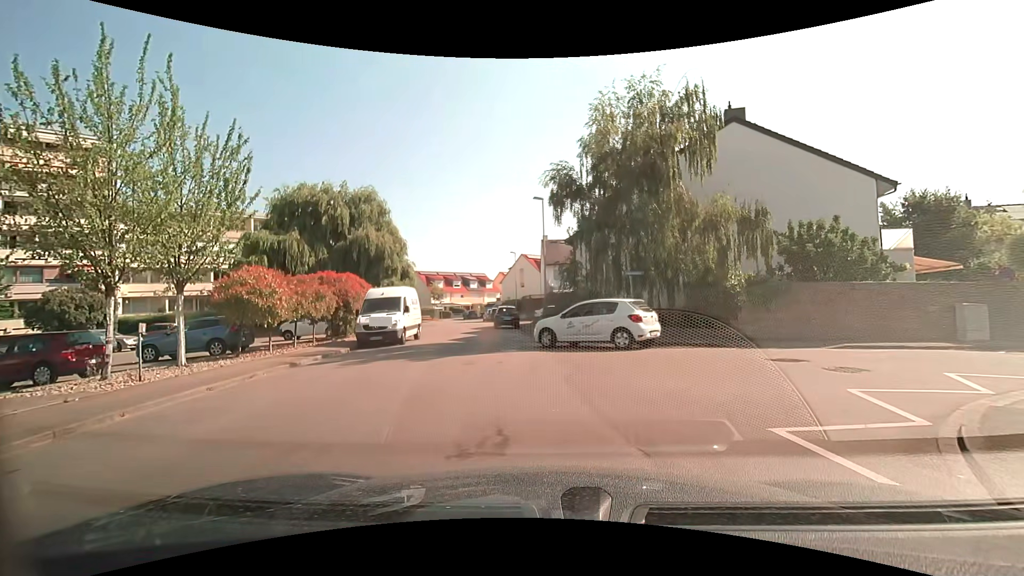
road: residential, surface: asphalt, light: Day
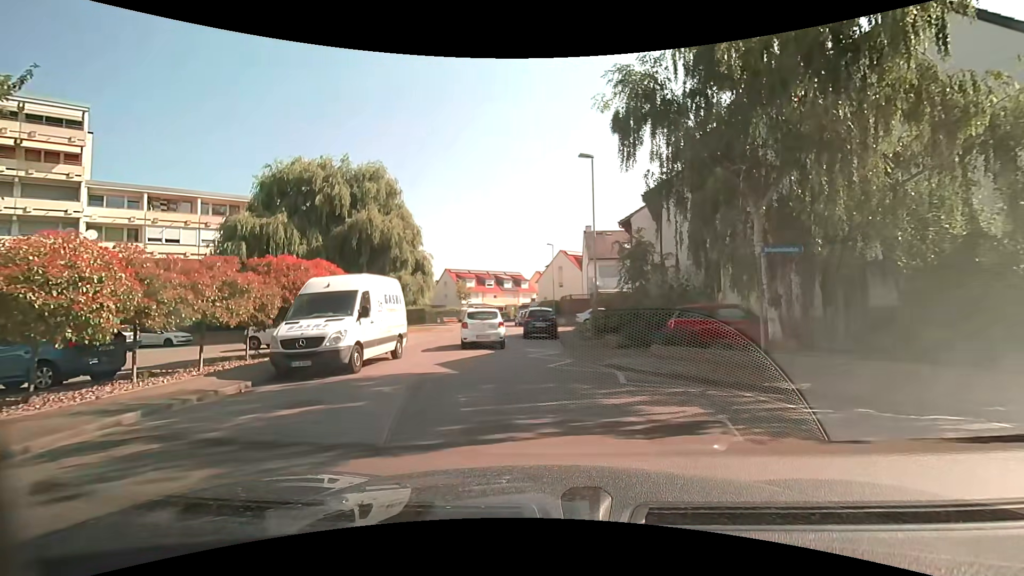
(-0.7, +9.5) m; -7°
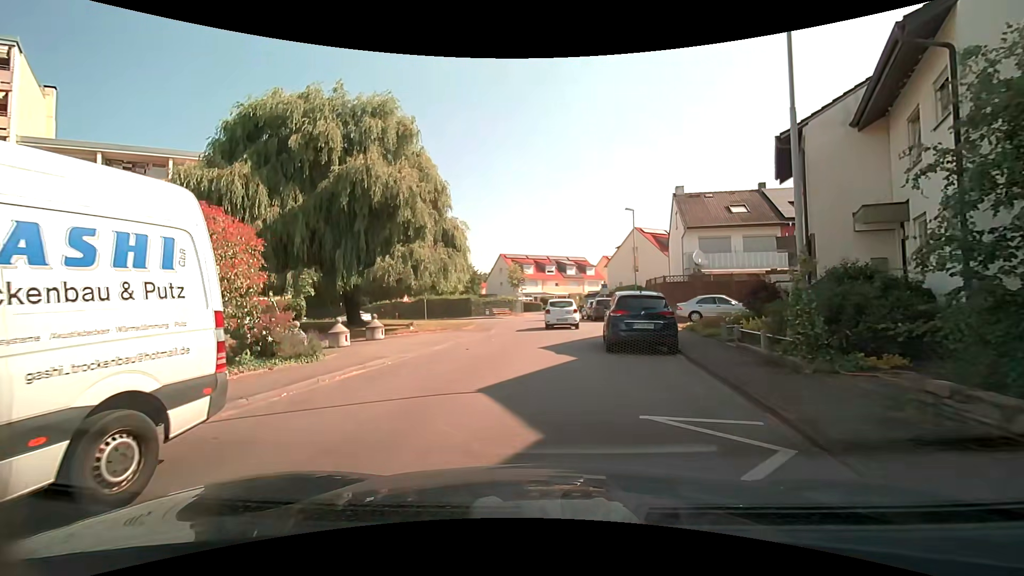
(-0.7, +12.8) m; -7°
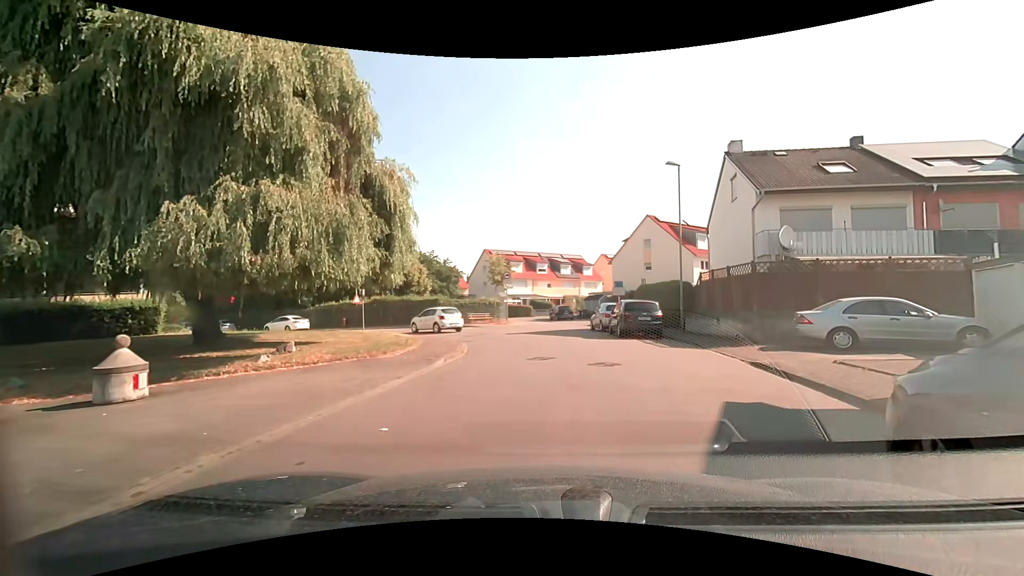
(-0.3, +13.3) m; +3°
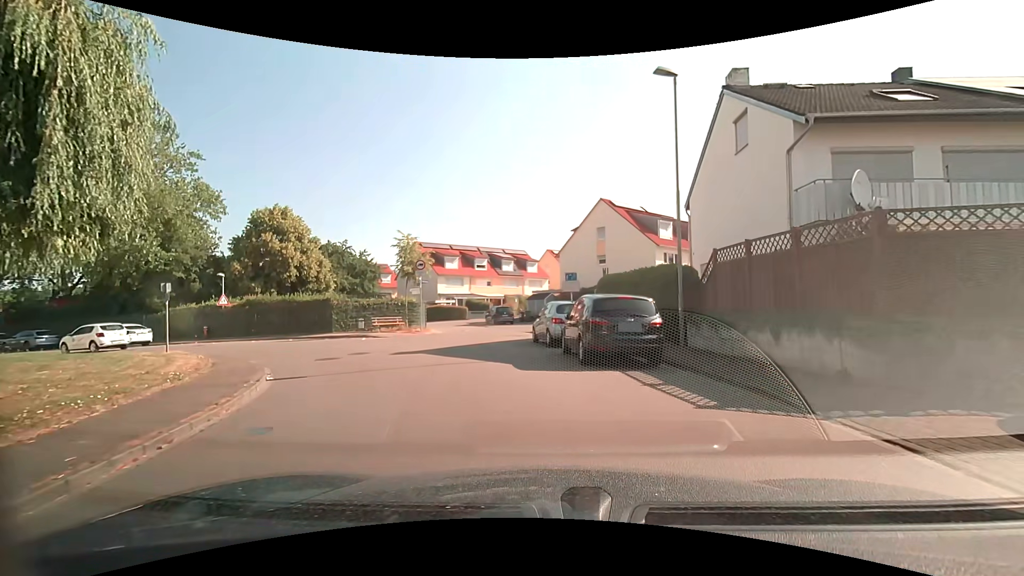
(+0.7, +10.3) m; +5°
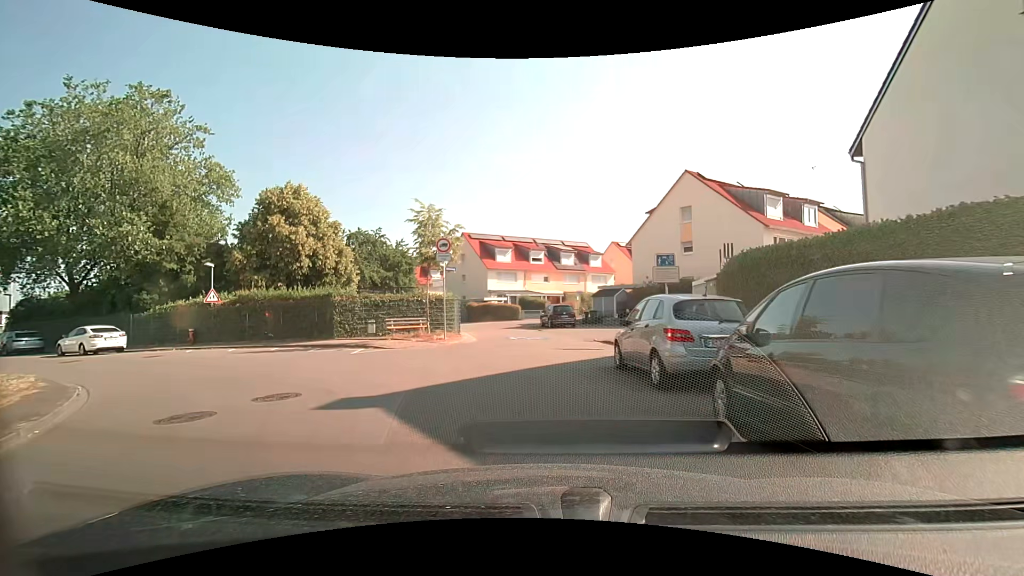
(-0.4, +8.7) m; -7°
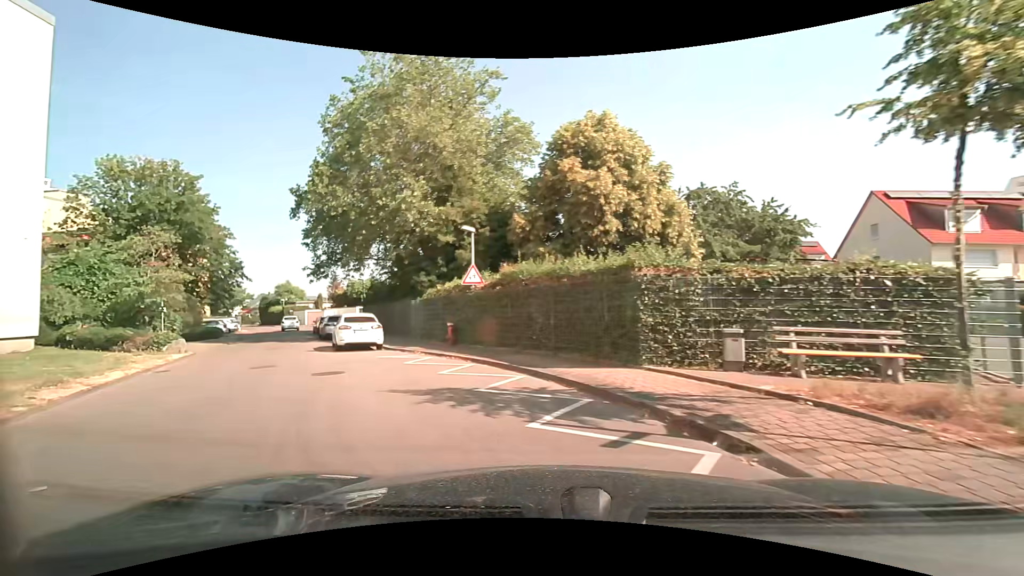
(-3.8, +13.9) m; -39°
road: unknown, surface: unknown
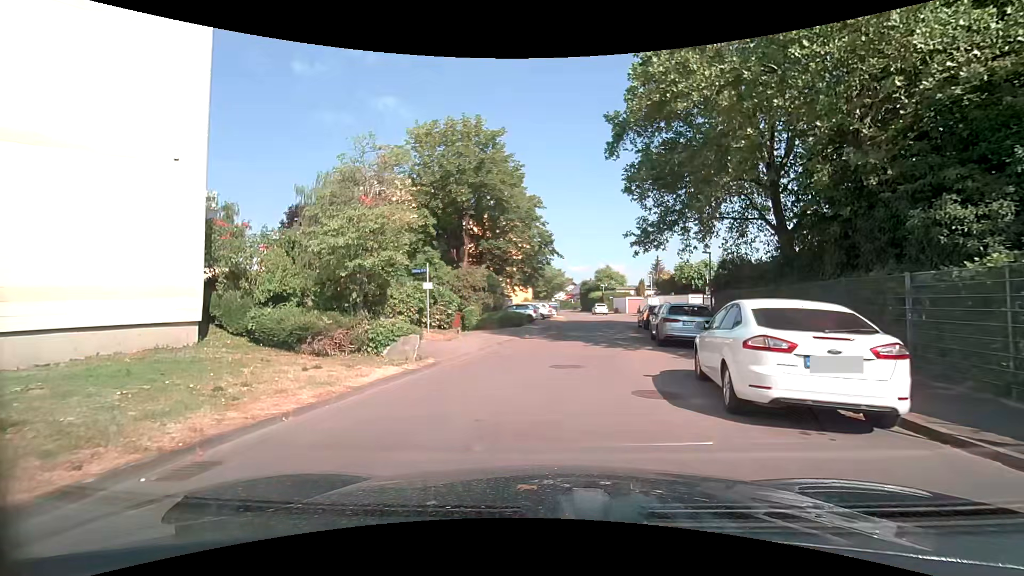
(-5.1, +12.9) m; -35°
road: residential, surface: asphalt
(+1, +10) (+2, +20) (+3, +30) (+5, +40) (+8, +49) (+9, +59) (+9, +69) (+8, +79) (+7, +89) (+5, +99) m
